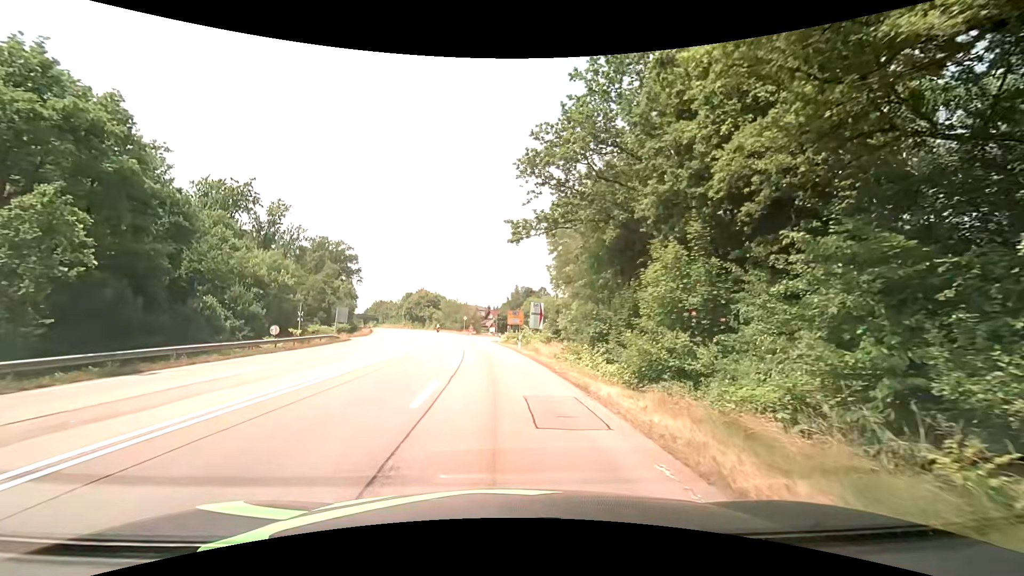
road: secondary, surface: asphalt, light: Day
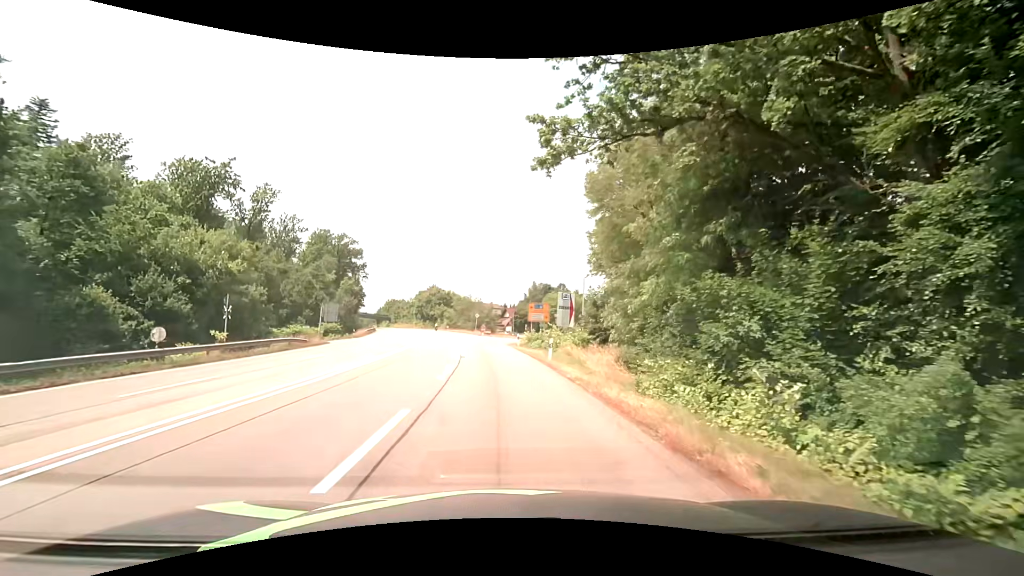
(-0.2, +13.6) m; -3°
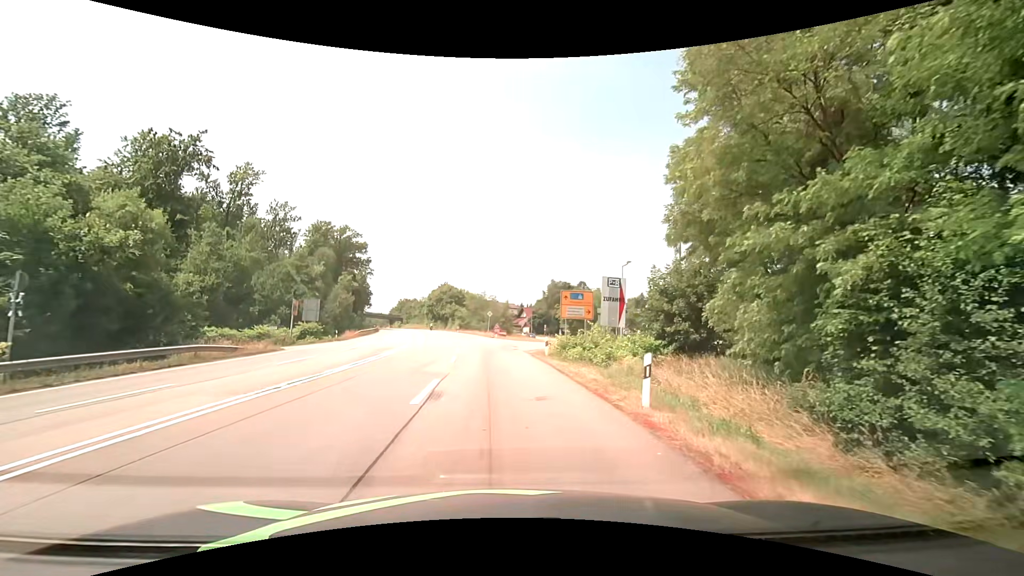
(0.0, +13.6) m; -1°
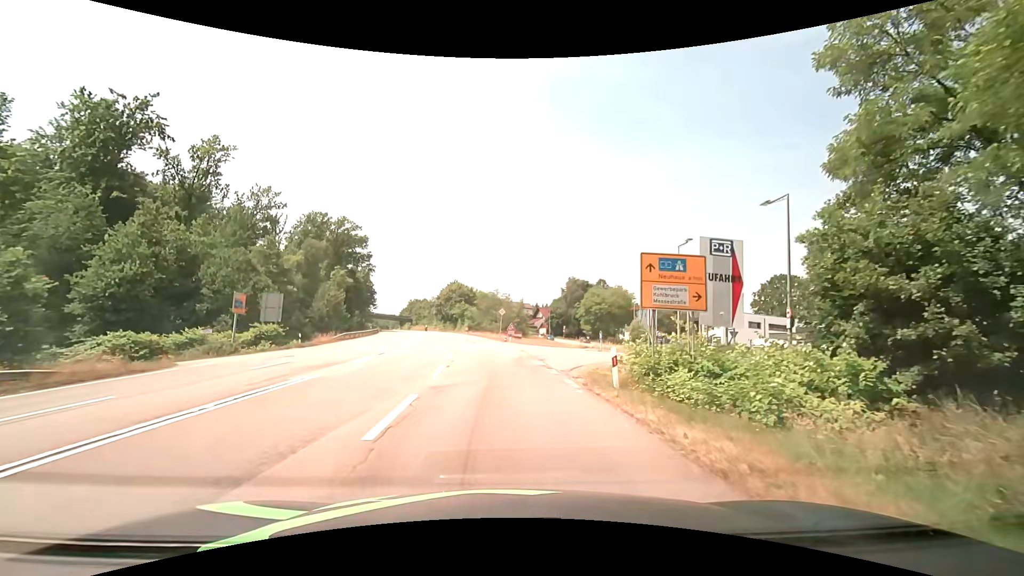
(-0.2, +13.6) m; -1°
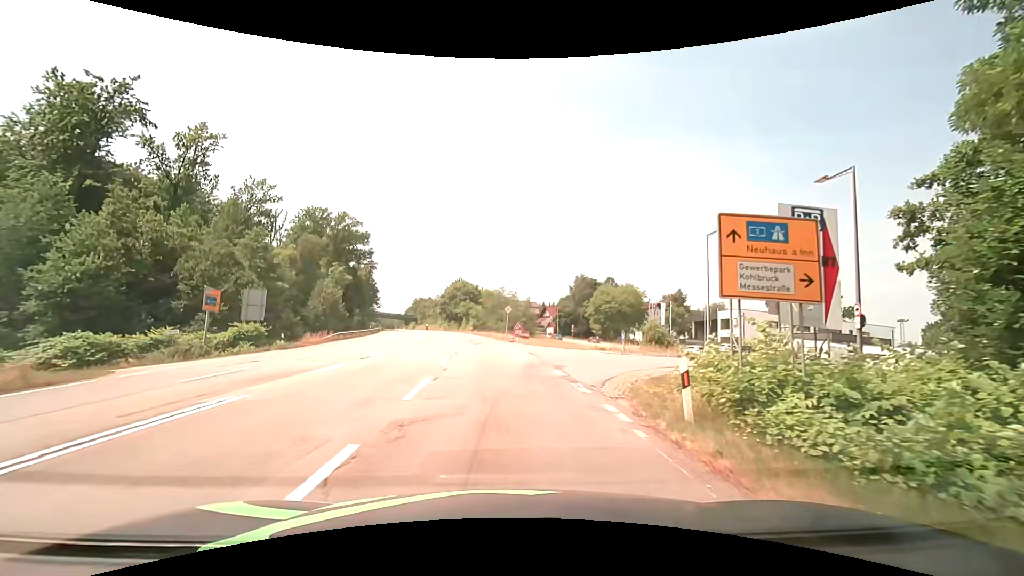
(-0.1, +4.5) m; -1°
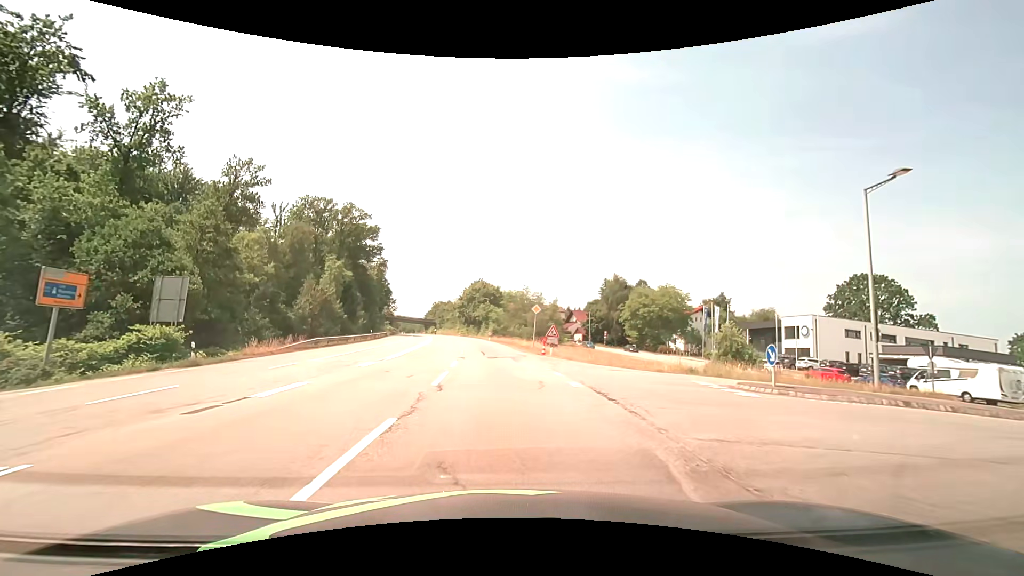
(-0.3, +13.5) m; -3°
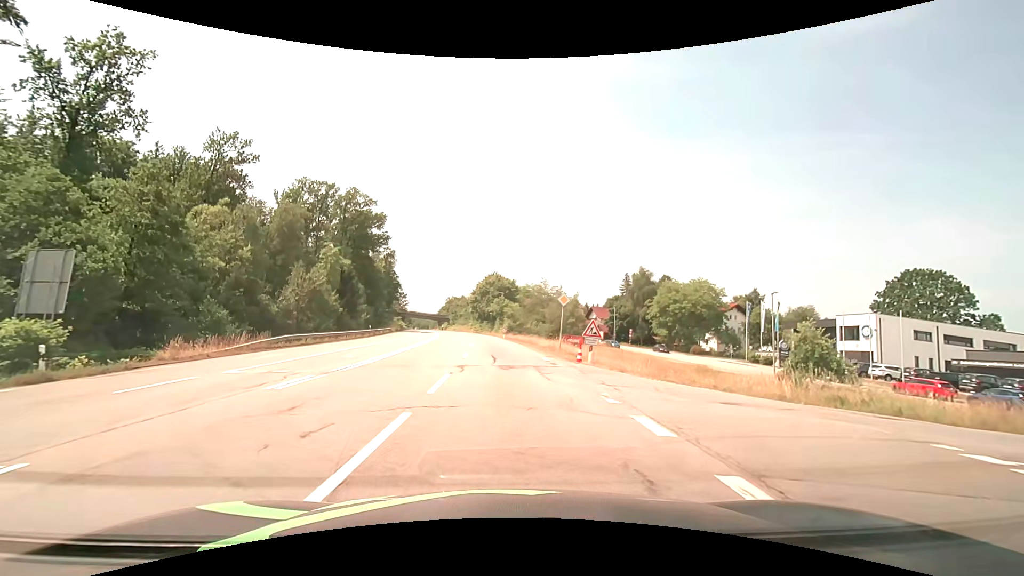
(-0.1, +9.0) m; -2°
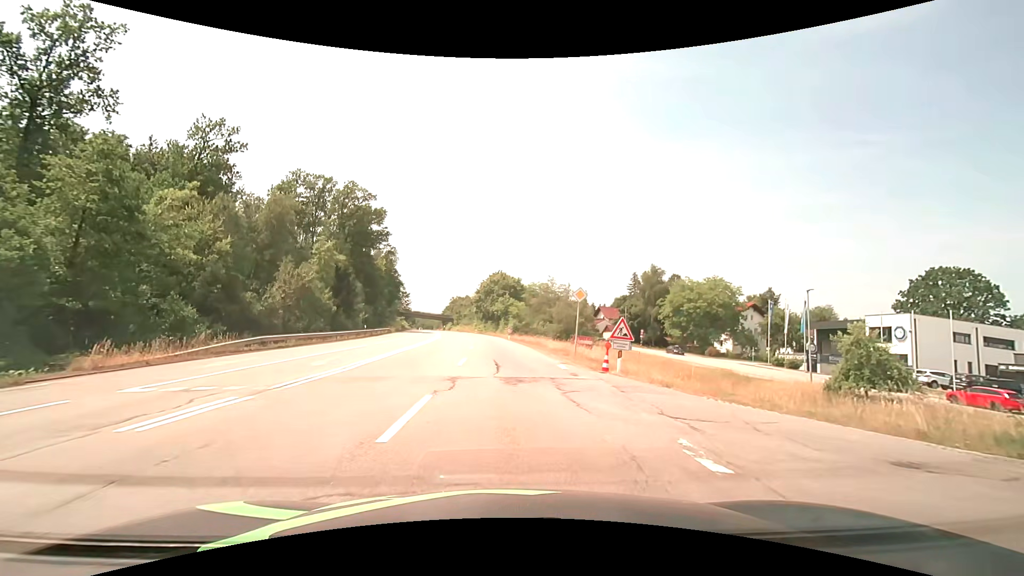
(0.0, +4.5) m; 0°
(0, +10) (0, +20) (-1, +30) (-1, +40) (-2, +50) (-3, +60) (-4, +70) (-5, +80) (-6, +90) (-8, +100) m
